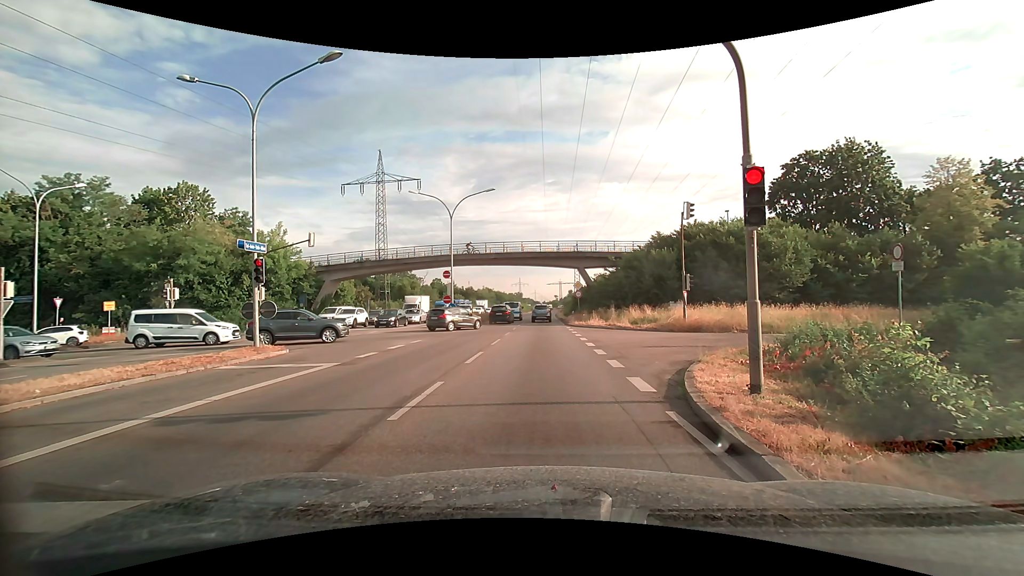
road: primary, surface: asphalt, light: Day
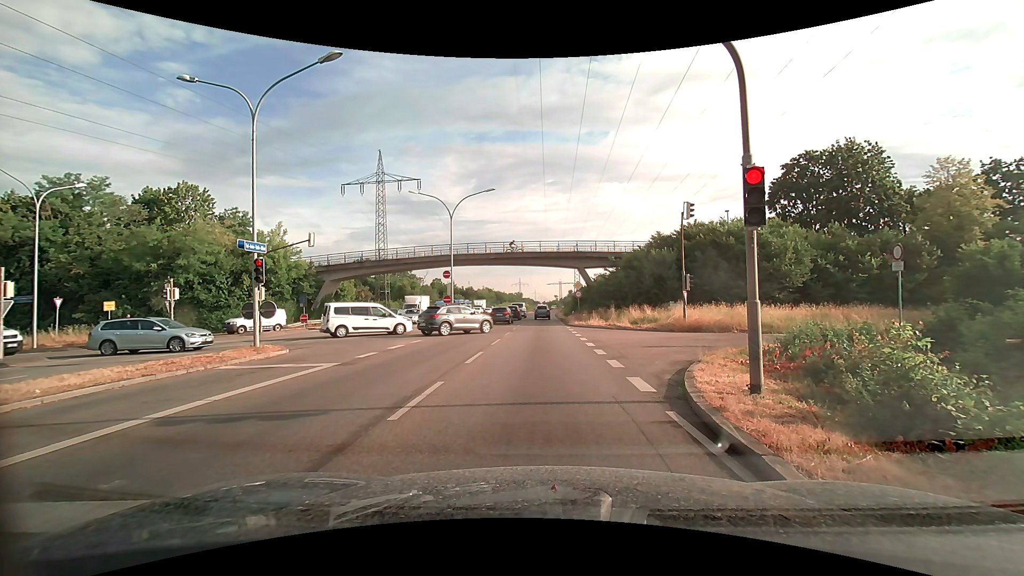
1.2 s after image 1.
(0.0, 0.0) m; 0°
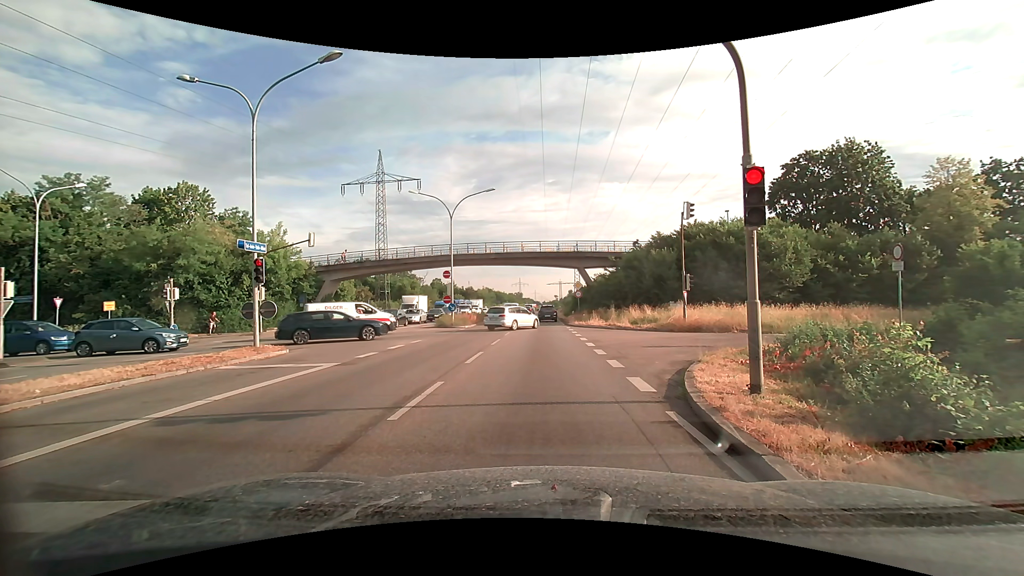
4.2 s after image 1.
(0.0, 0.0) m; 0°
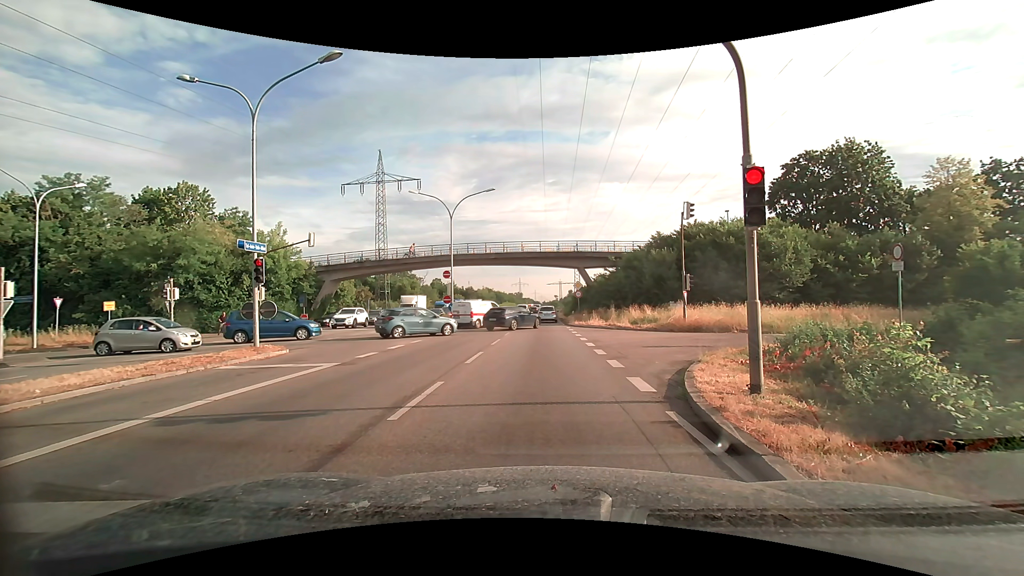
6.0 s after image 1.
(0.0, 0.0) m; 0°
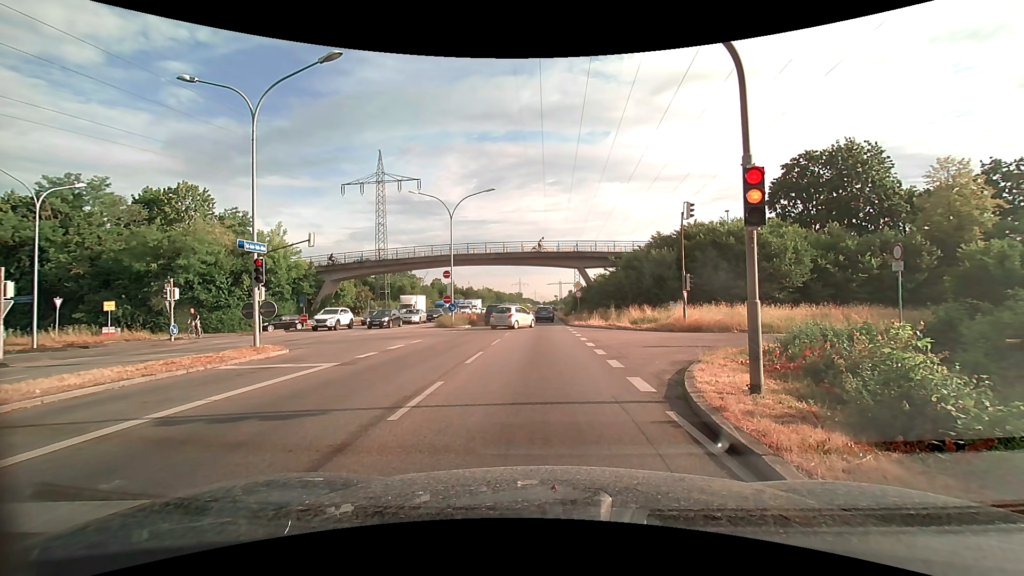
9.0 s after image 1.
(0.0, 0.0) m; 0°
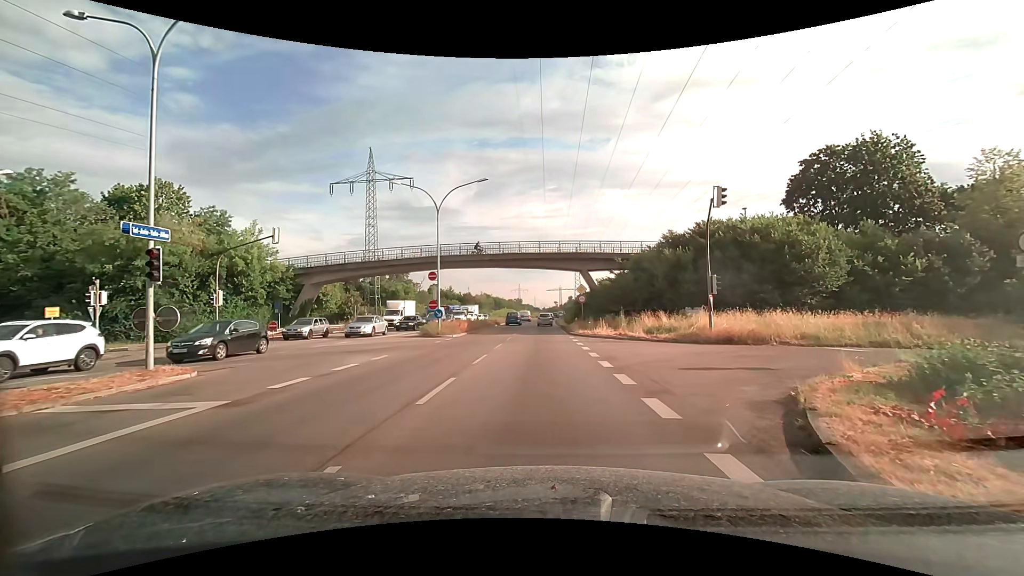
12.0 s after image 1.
(+0.1, +5.0) m; +1°
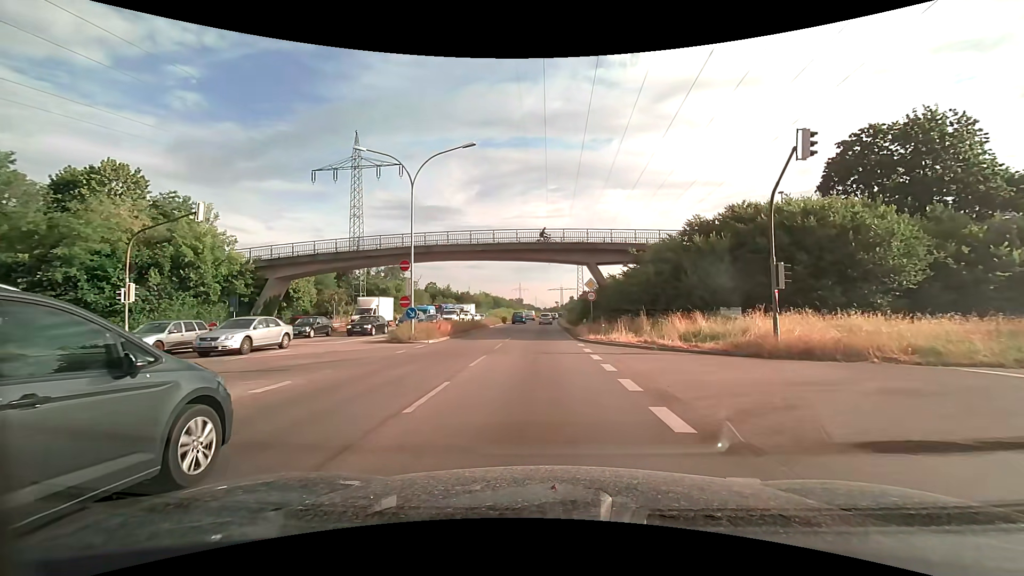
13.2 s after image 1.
(0.0, +7.0) m; 0°
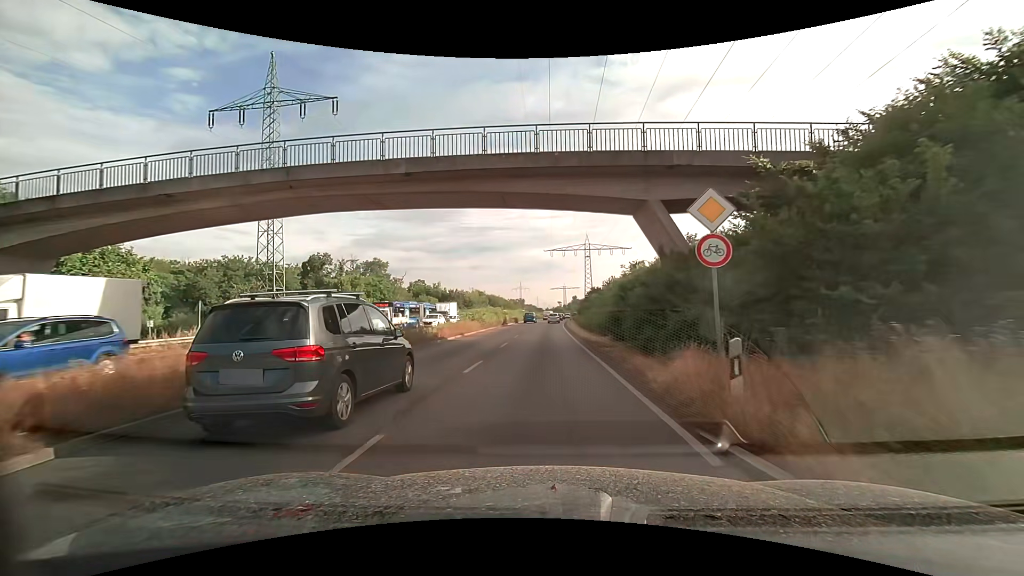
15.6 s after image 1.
(0.0, +22.9) m; 0°
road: trunk
